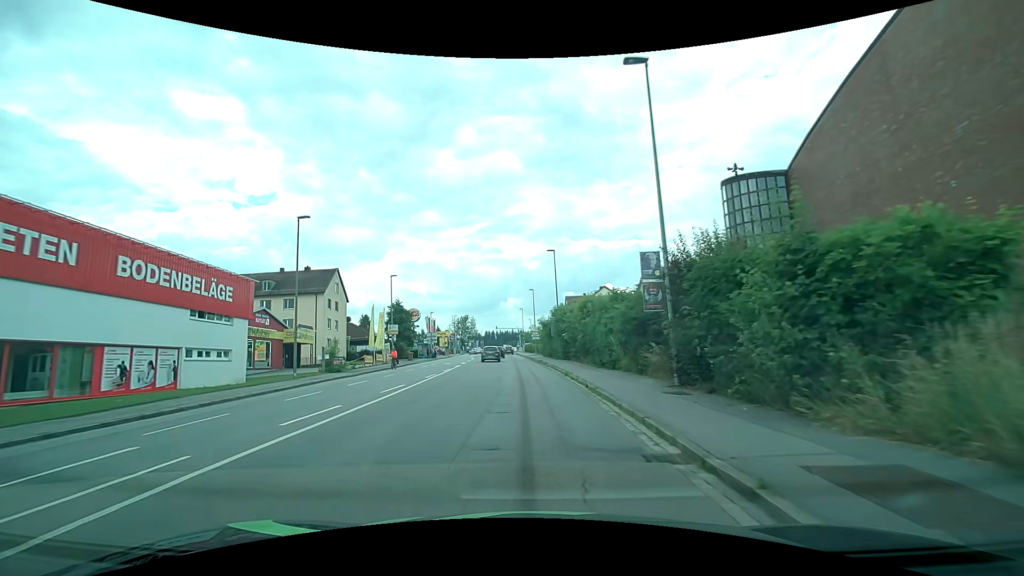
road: tertiary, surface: asphalt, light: Day
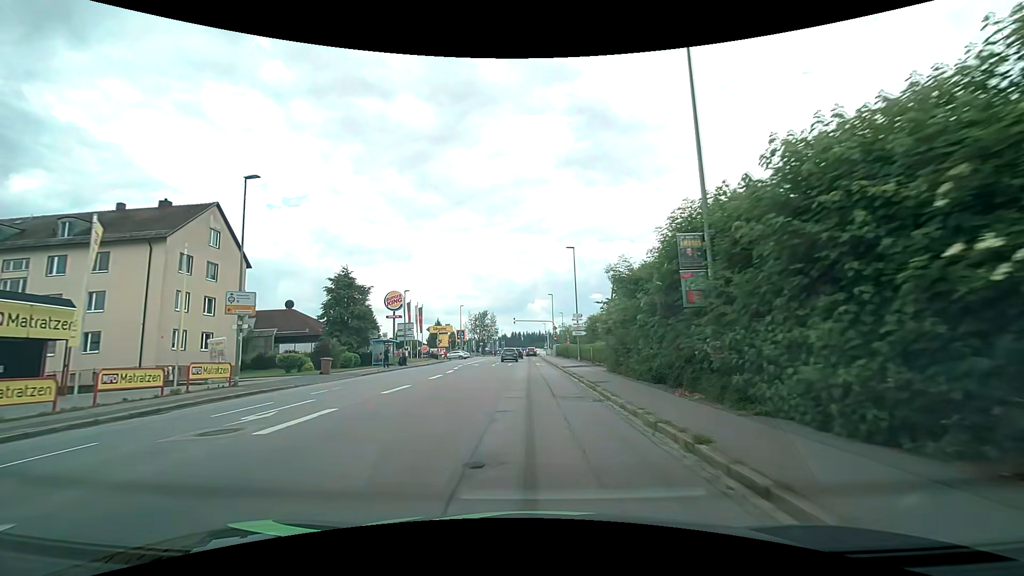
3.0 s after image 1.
(-1.0, +35.3) m; -3°
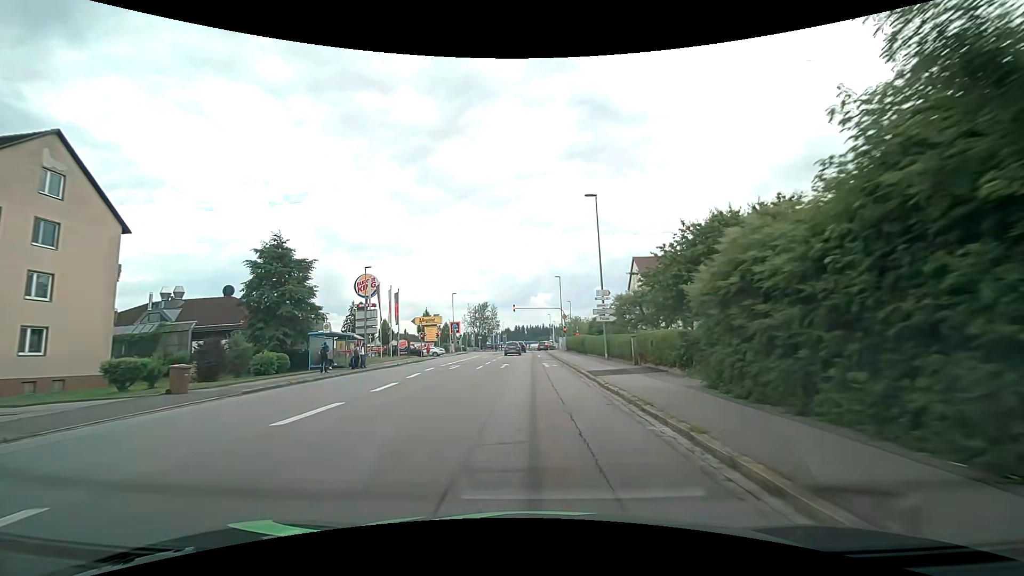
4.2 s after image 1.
(0.0, +14.2) m; -1°
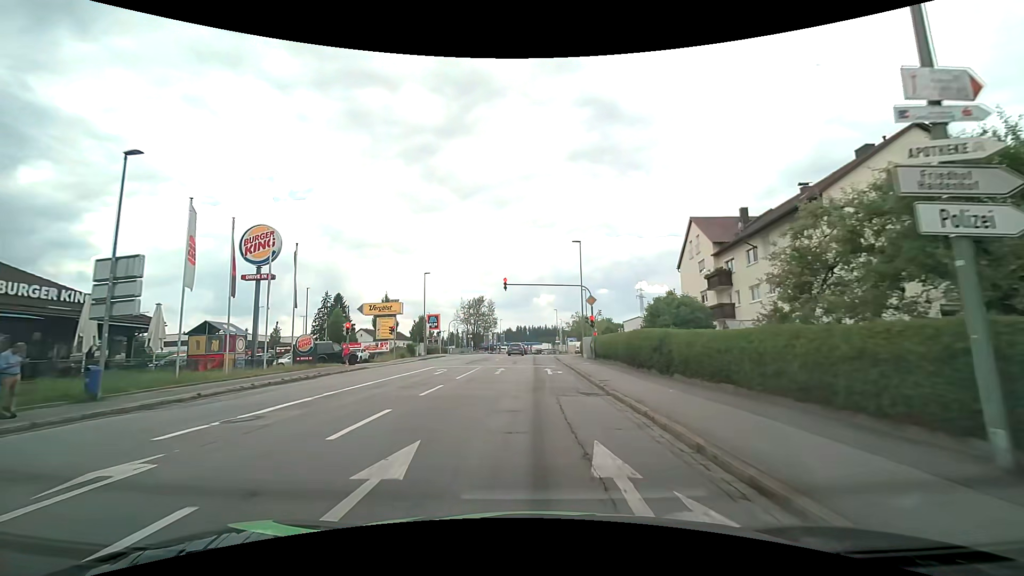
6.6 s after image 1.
(0.0, +24.6) m; 0°
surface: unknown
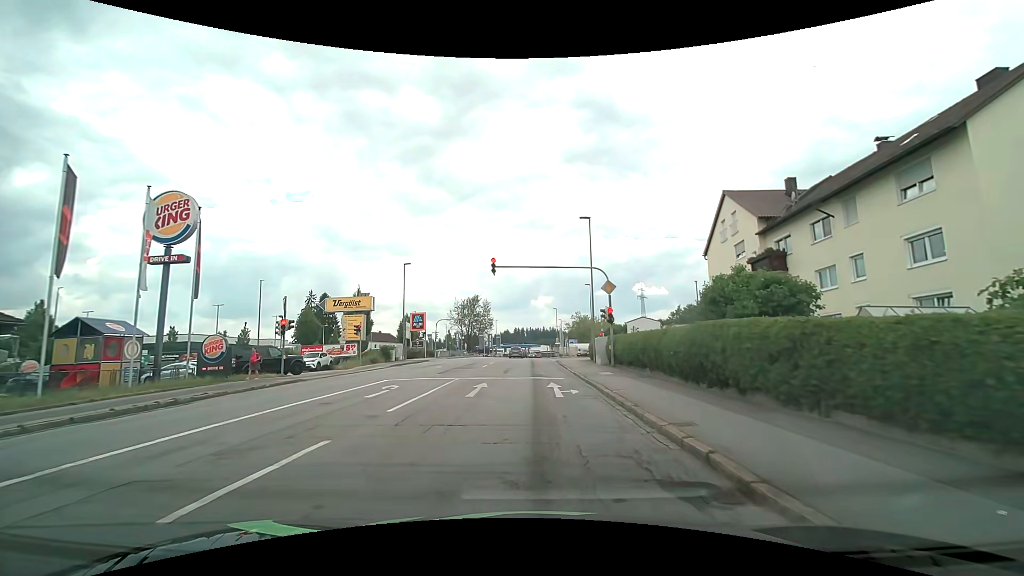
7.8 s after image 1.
(0.0, +8.8) m; +1°
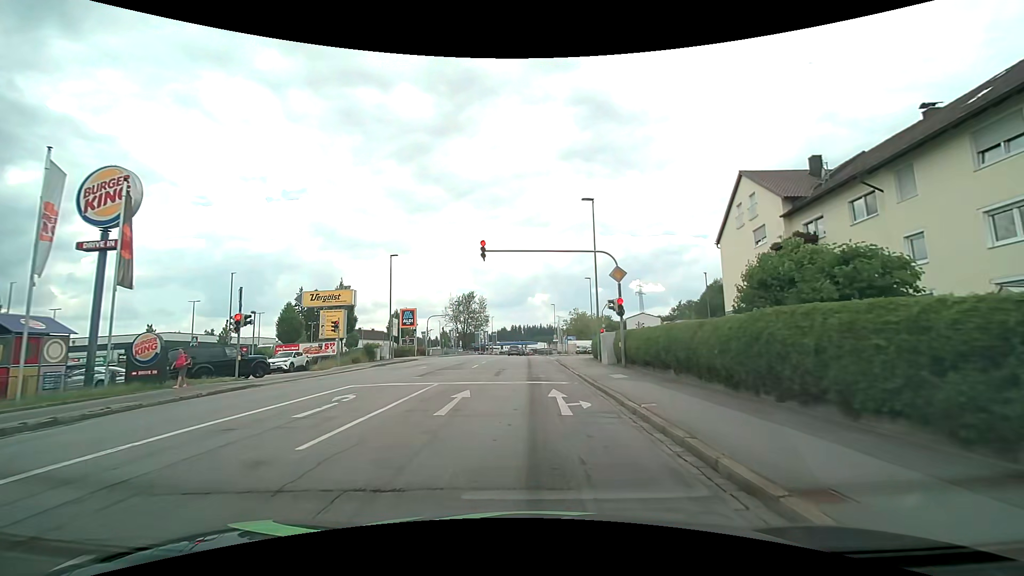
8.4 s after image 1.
(0.0, +3.8) m; +1°
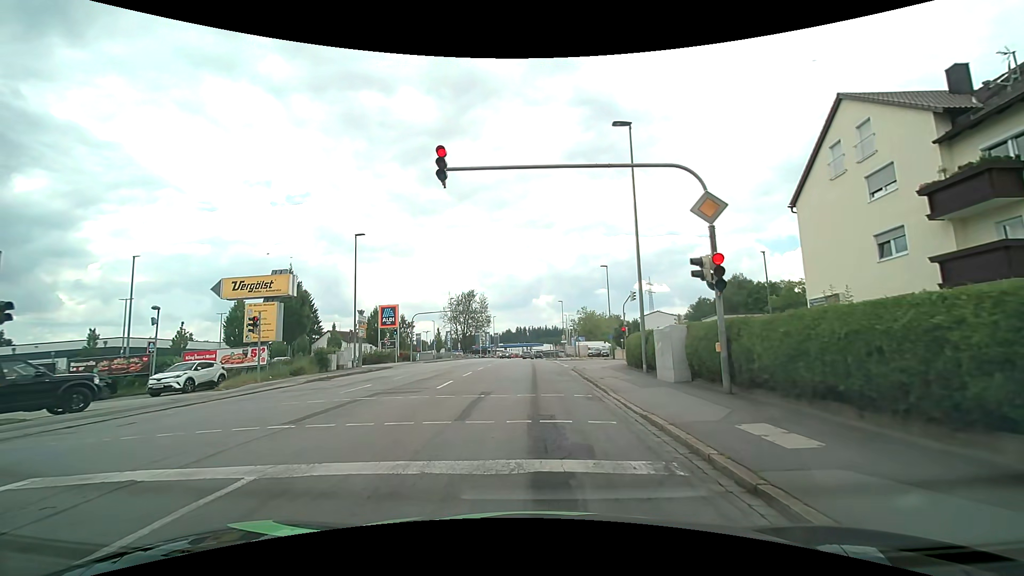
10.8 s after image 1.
(-0.1, +10.6) m; -2°
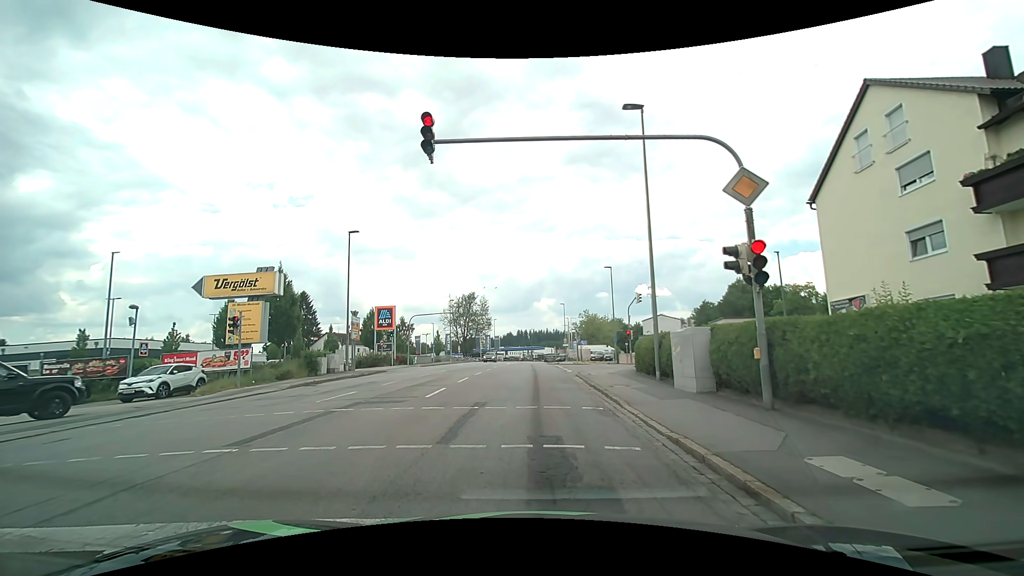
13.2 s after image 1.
(0.0, +1.7) m; +1°
(0, +10) (0, +20) (0, +30) (0, +40) (0, +50) (0, +60) (0, +70) (0, +80) (+1, +90) (+1, +100) m
